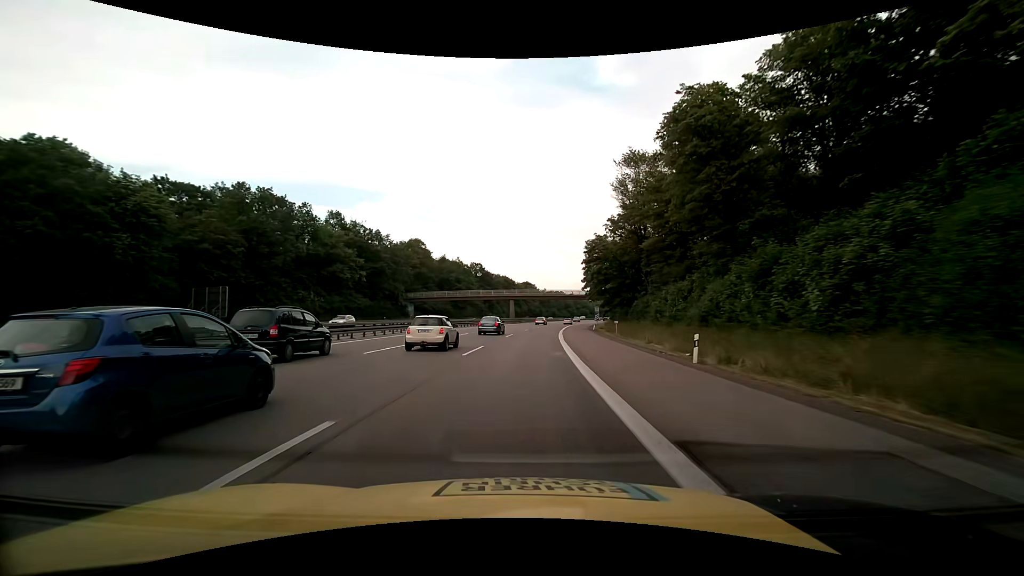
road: motorway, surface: asphalt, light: Day
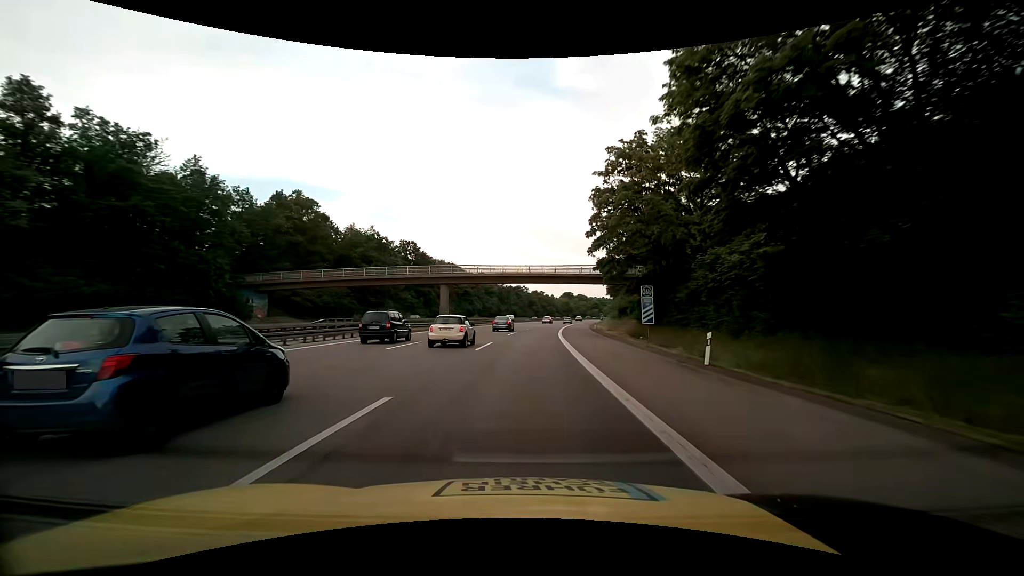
(+1.8, +51.3) m; +4°
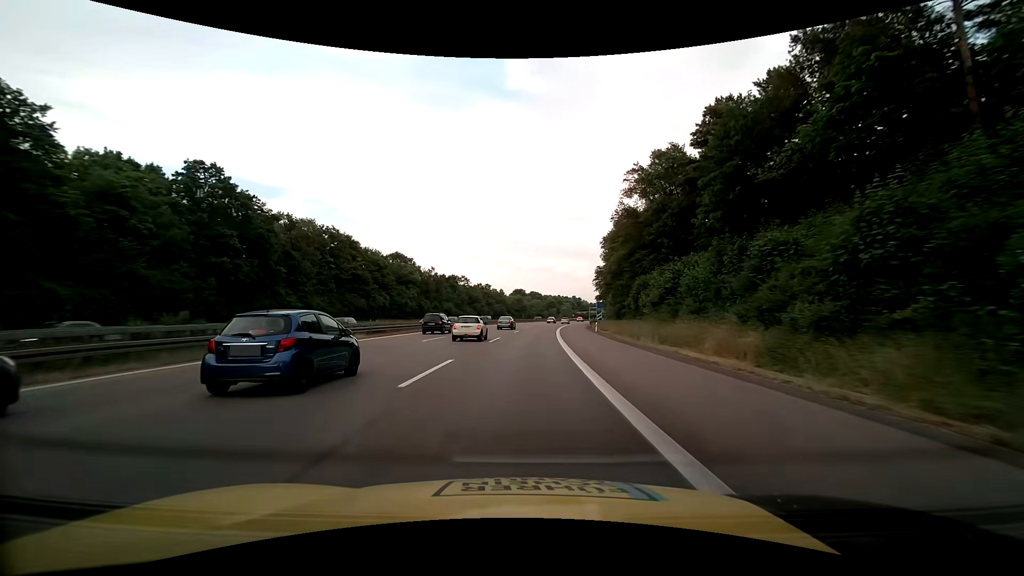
(+3.3, +64.0) m; +6°
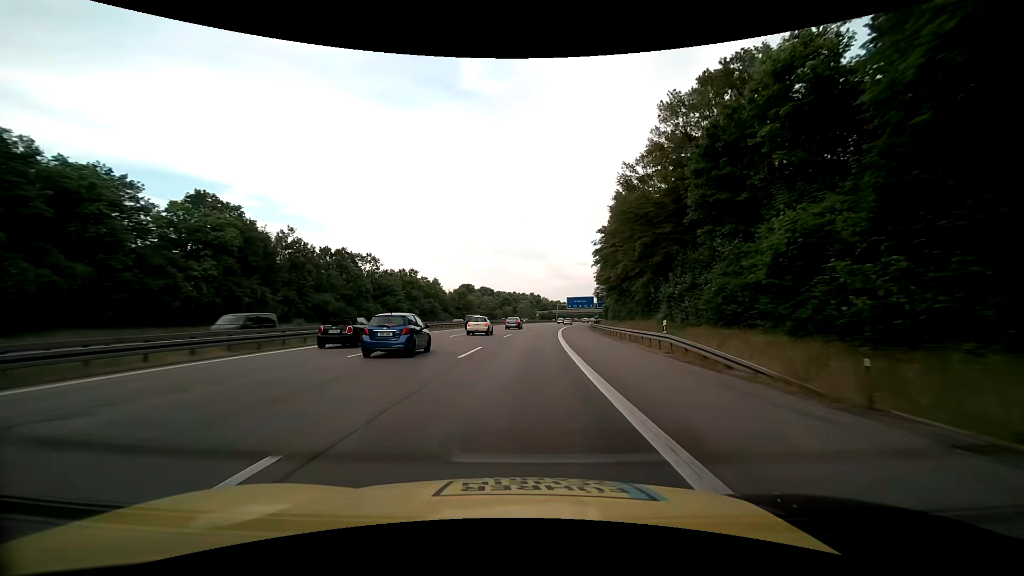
(+3.2, +64.1) m; +5°
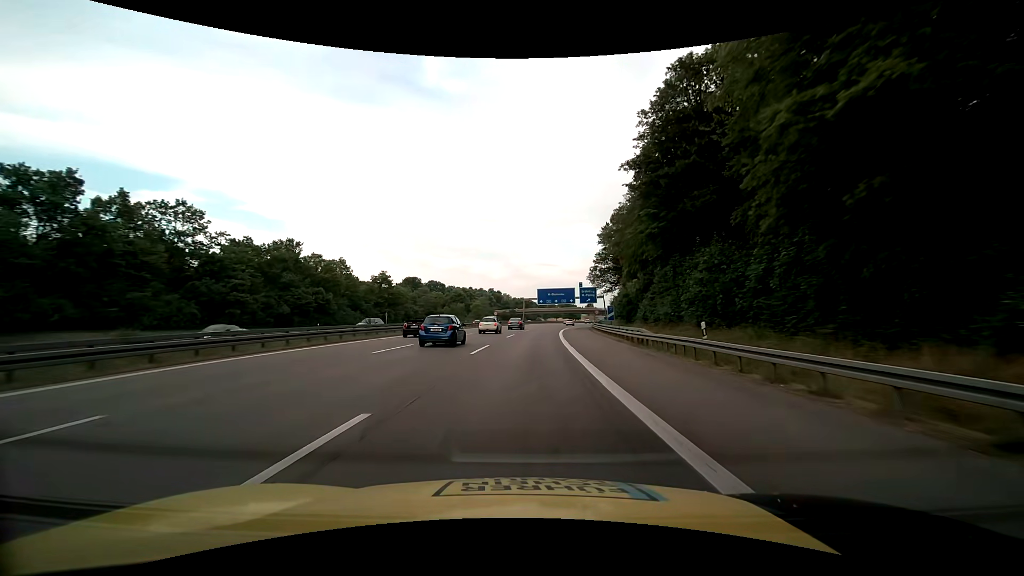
(+2.3, +51.3) m; +5°
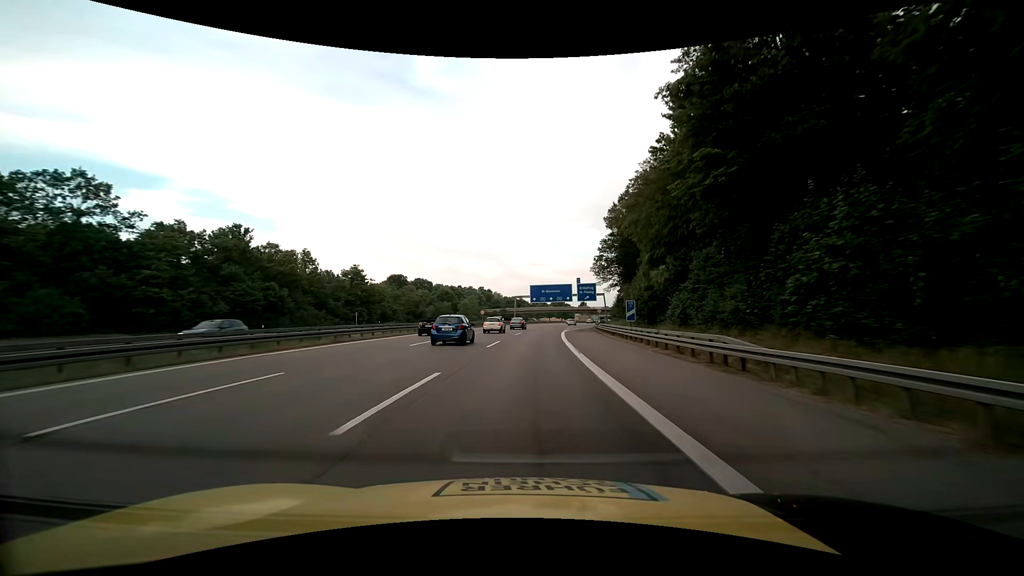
(+0.1, +12.9) m; +1°
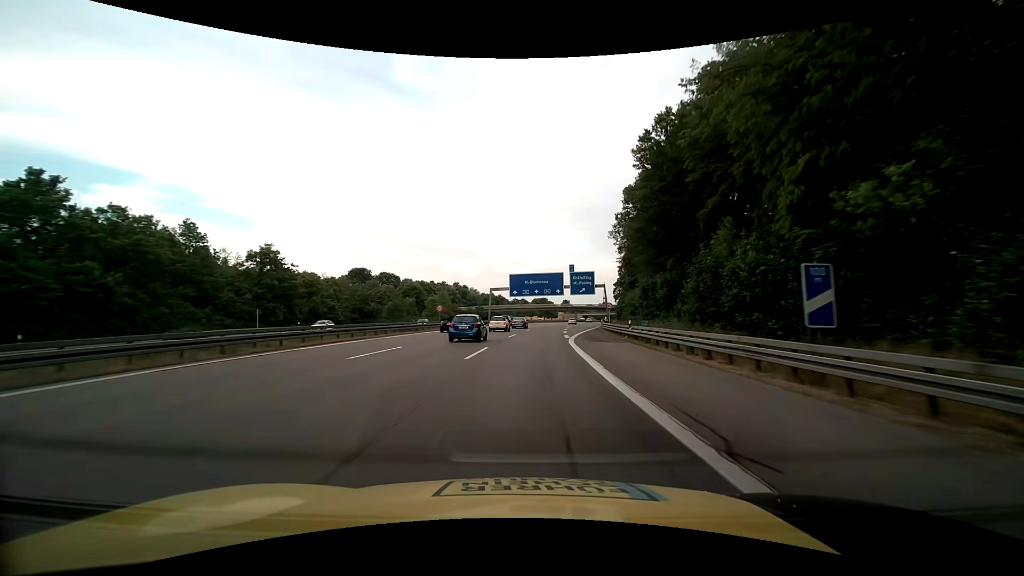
(+0.5, +25.8) m; +2°
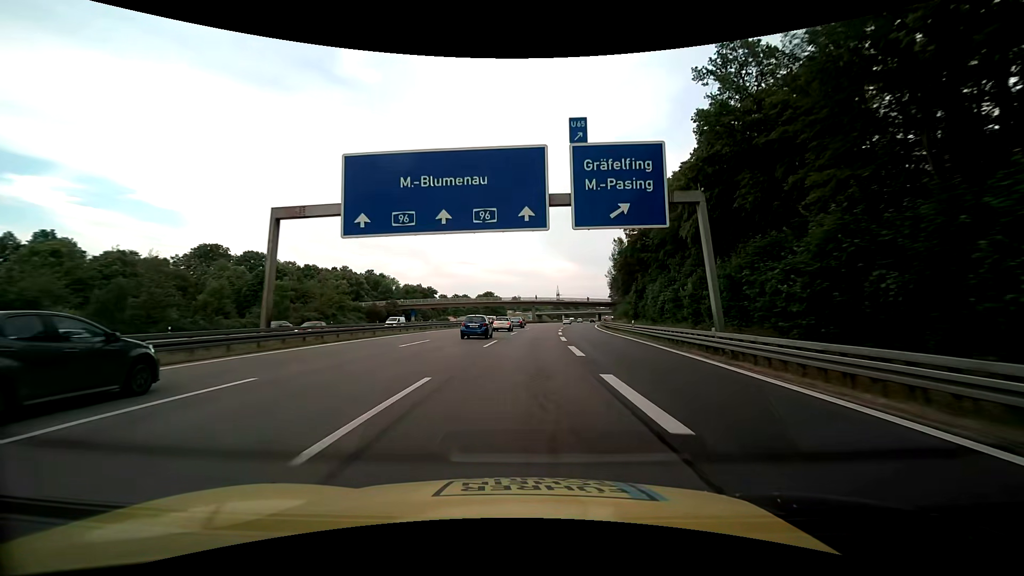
(+3.5, +64.5) m; +6°
(0, +10) (0, +20) (+1, +30) (+1, +40) (+2, +50) (+3, +60) (+4, +70) (+5, +80) (+6, +90) (+7, +100) m
